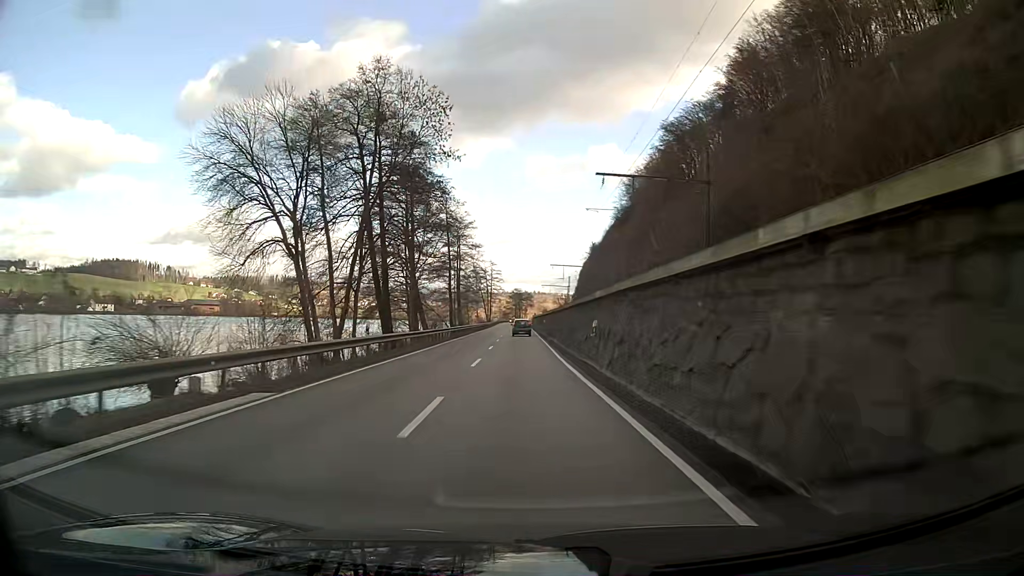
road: primary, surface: asphalt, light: Day
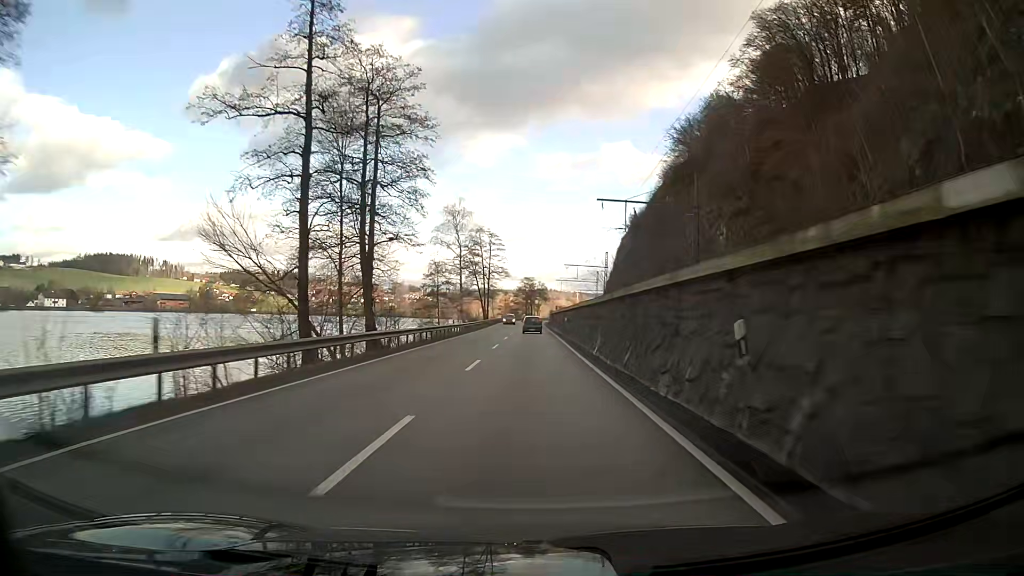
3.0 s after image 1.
(-0.9, +62.5) m; -1°
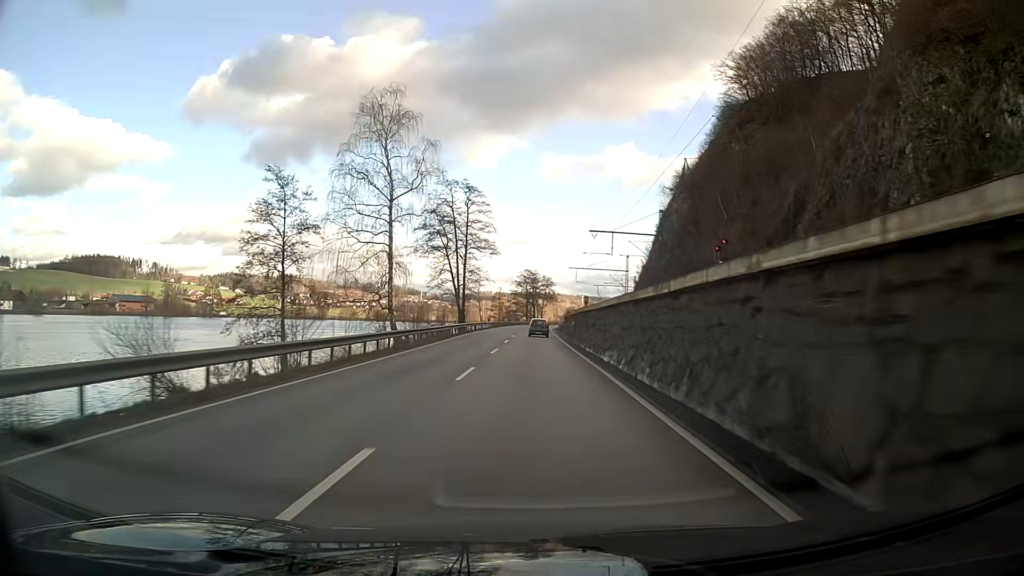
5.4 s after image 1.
(0.0, +50.1) m; 0°
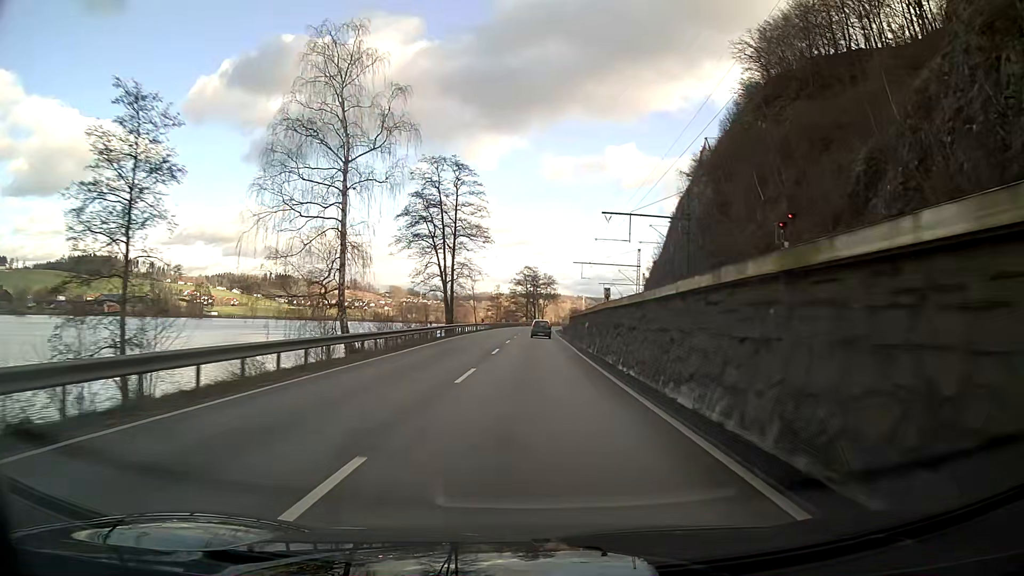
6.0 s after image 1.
(0.0, +12.5) m; 0°
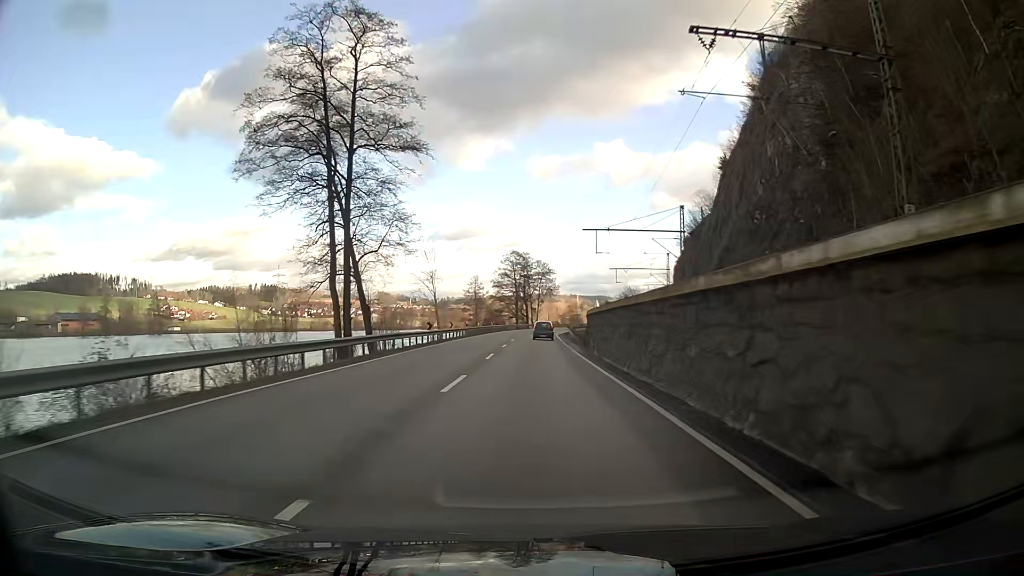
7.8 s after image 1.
(+0.2, +37.5) m; +1°
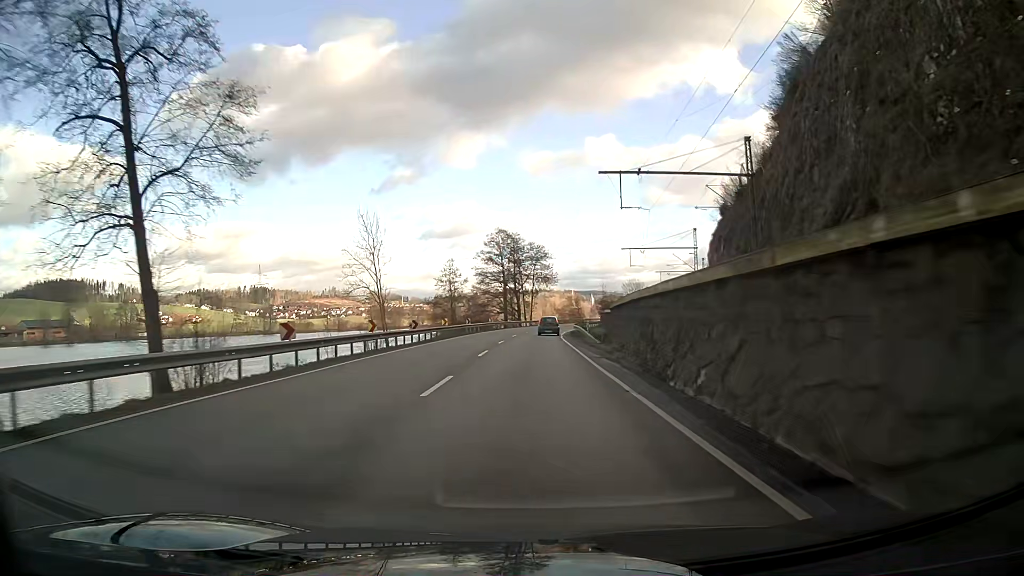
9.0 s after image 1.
(+0.1, +25.0) m; +1°
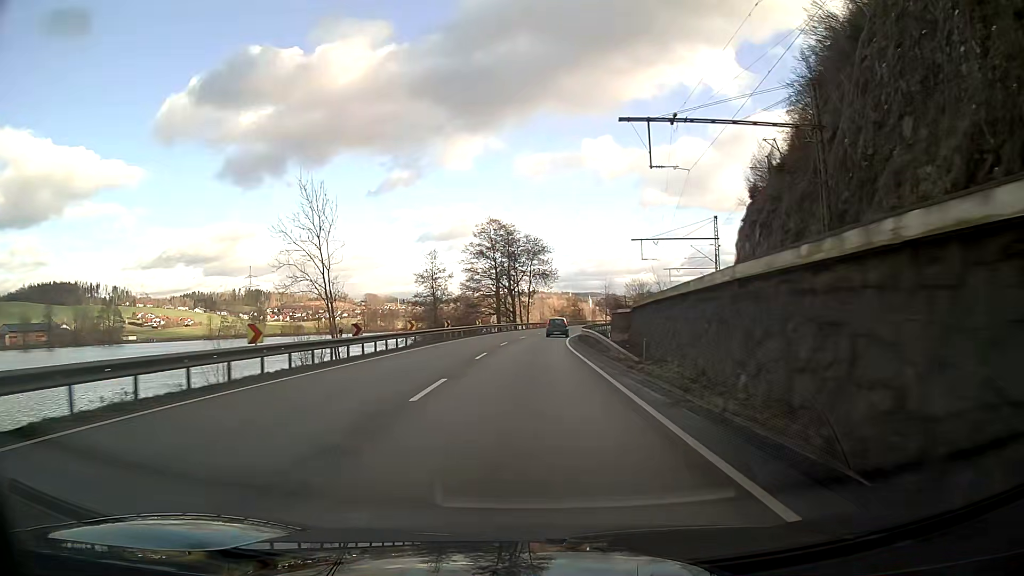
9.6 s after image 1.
(0.0, +12.5) m; 0°
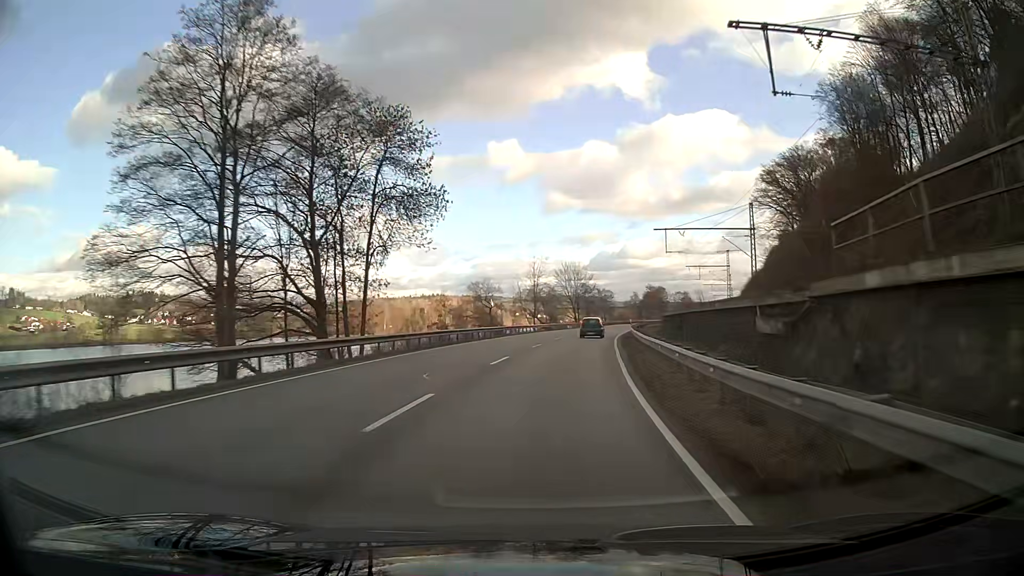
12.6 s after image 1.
(+3.3, +62.3) m; +9°
